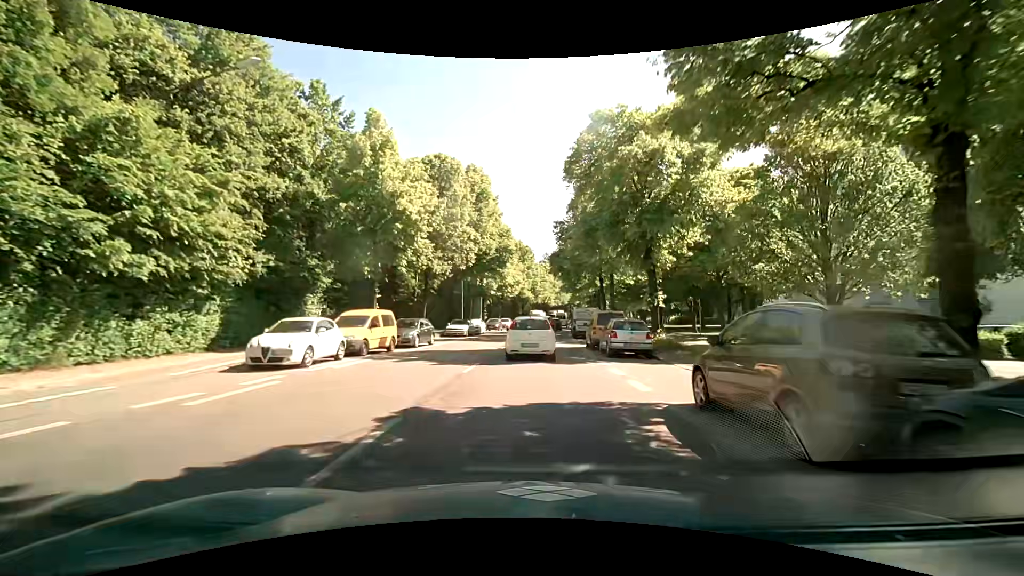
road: secondary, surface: asphalt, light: Day
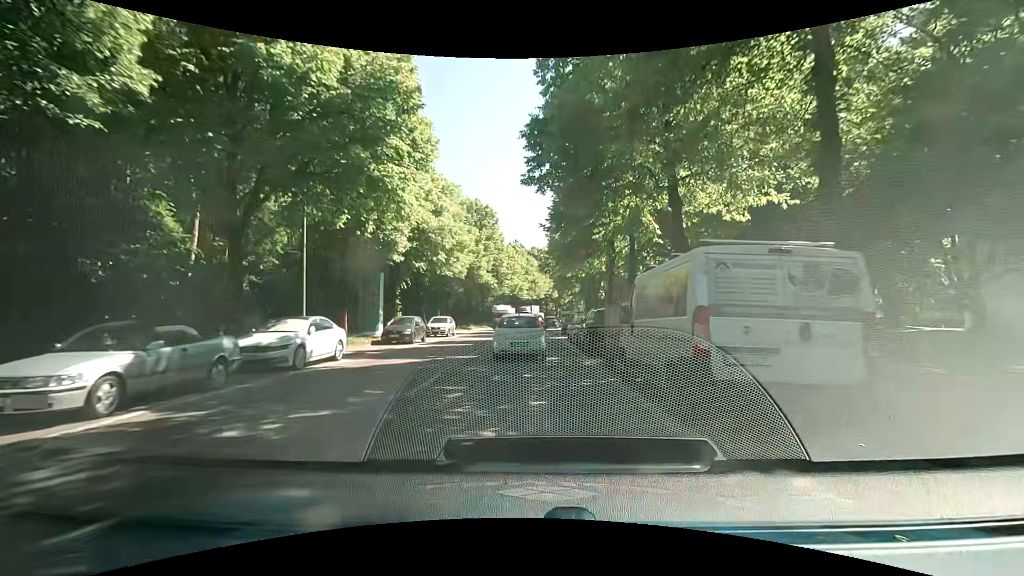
(+1.1, +31.0) m; +4°
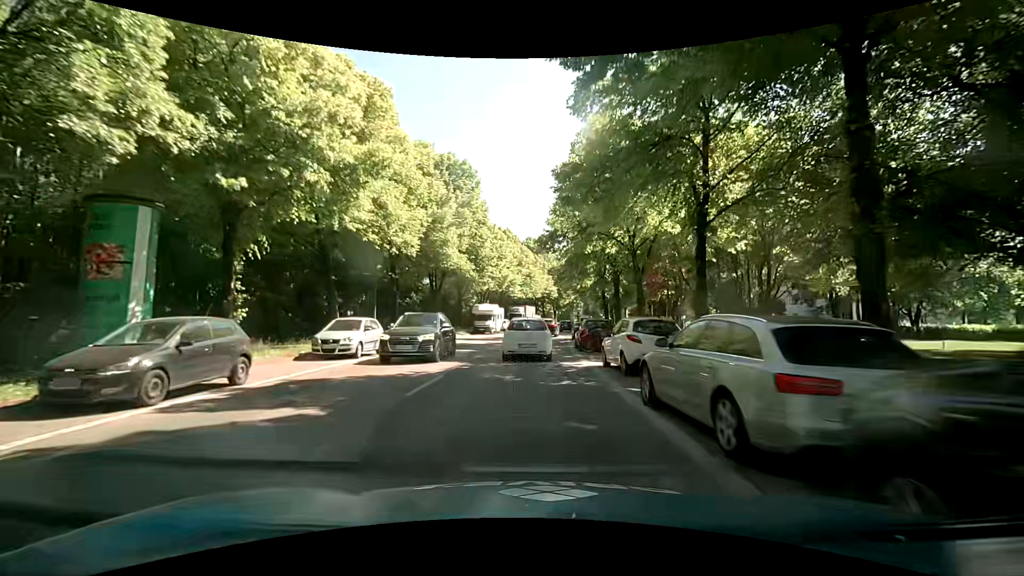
(+0.1, +17.7) m; 0°
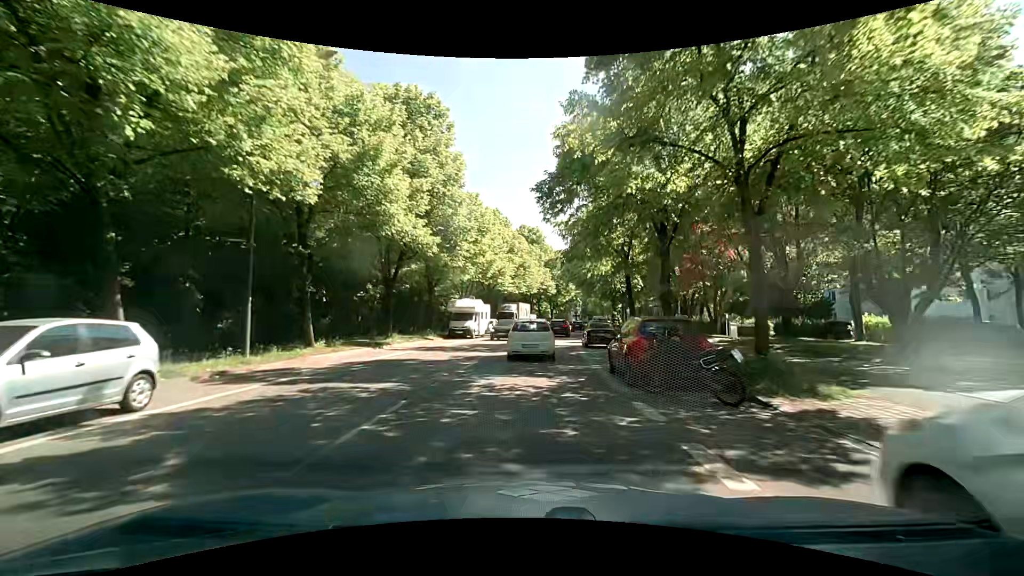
(+0.1, +12.5) m; +1°
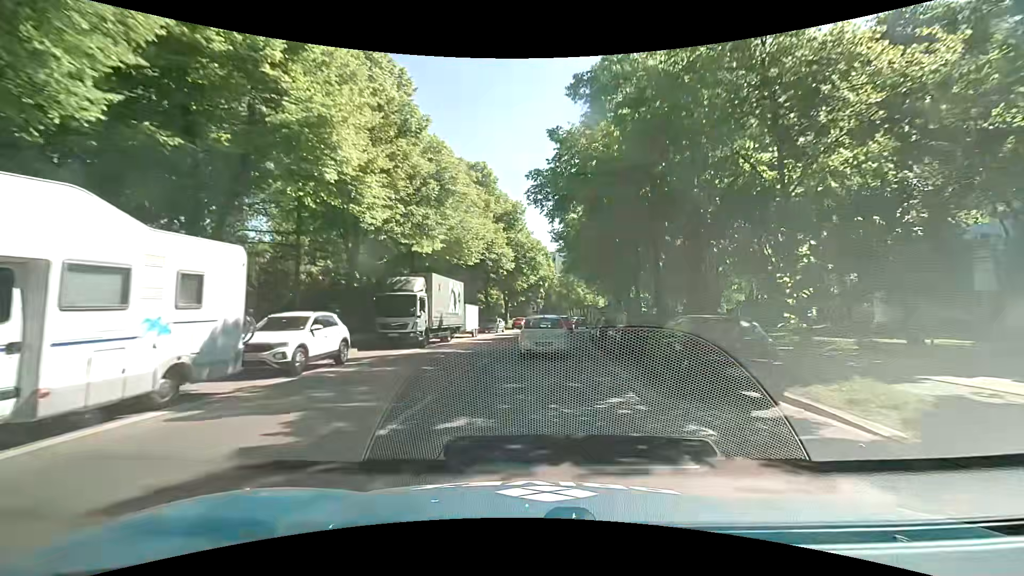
(+1.0, +33.6) m; +6°
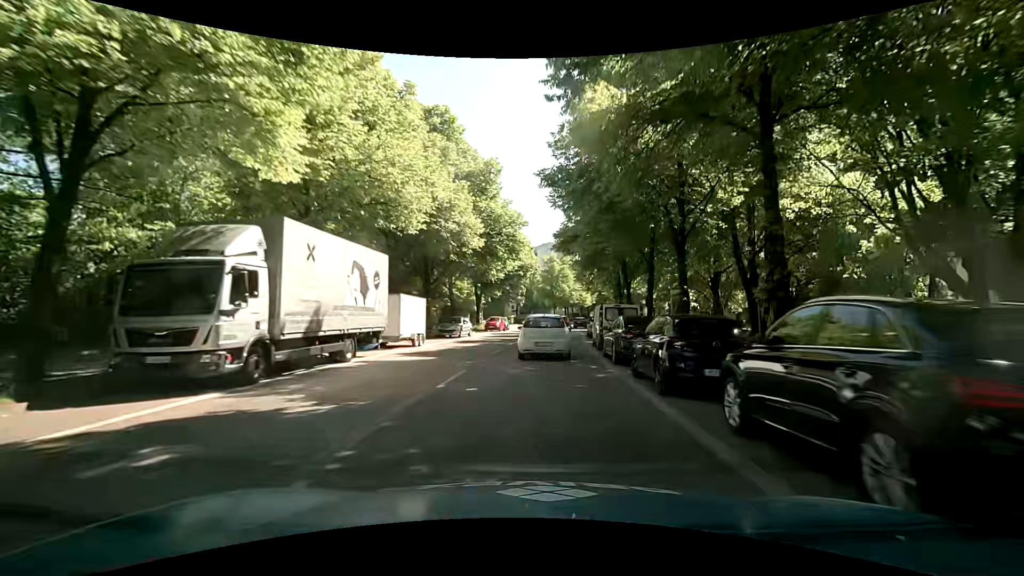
(+0.2, +13.0) m; +2°
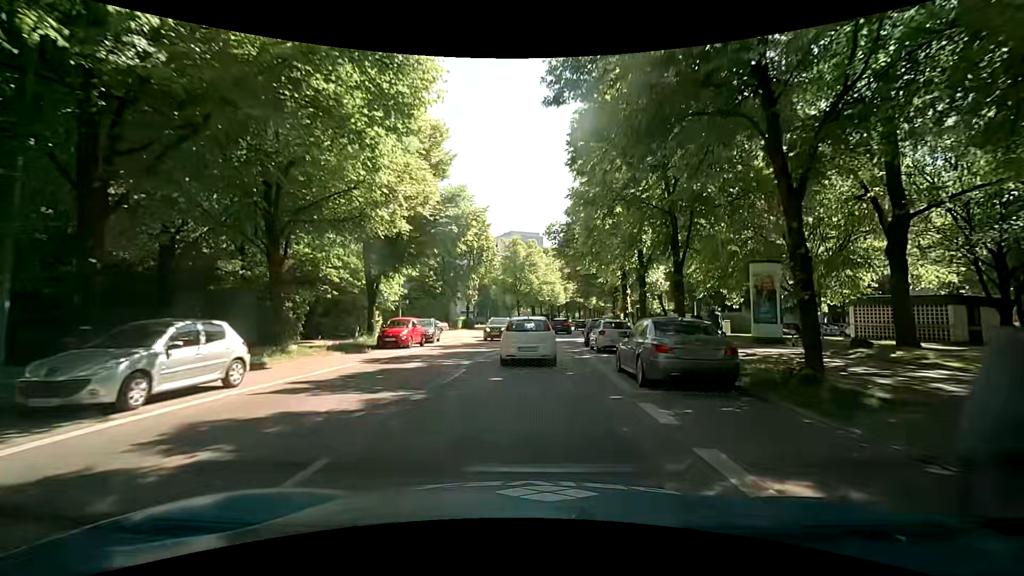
(+1.0, +25.5) m; +6°
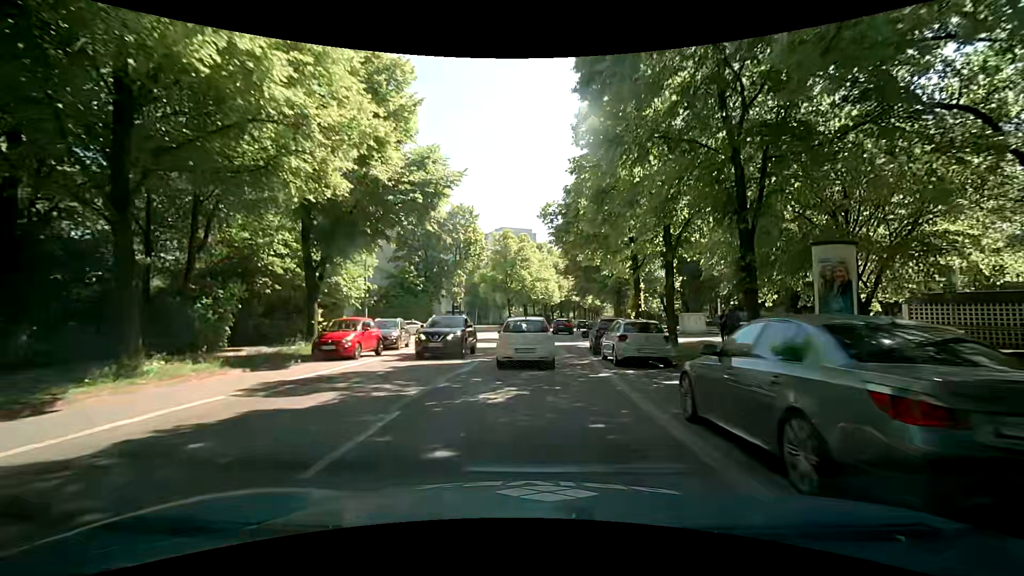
(-0.1, +6.4) m; -1°
(0, +10) (0, +20) (+1, +30) (+2, +40) (+3, +50) (+5, +60) (+7, +70) (+9, +79) (+11, +89) (+14, +99) m
